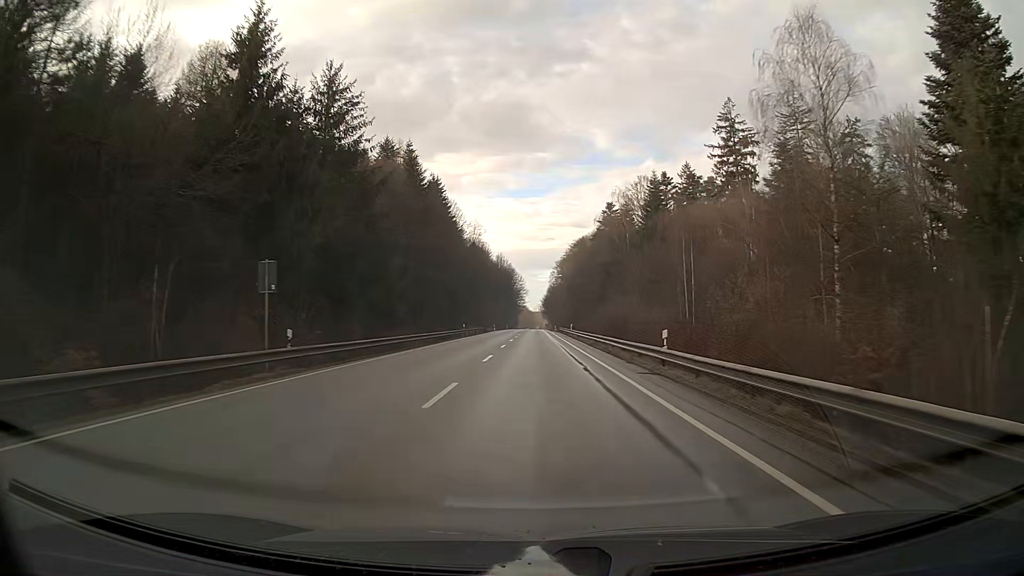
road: secondary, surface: asphalt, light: Day
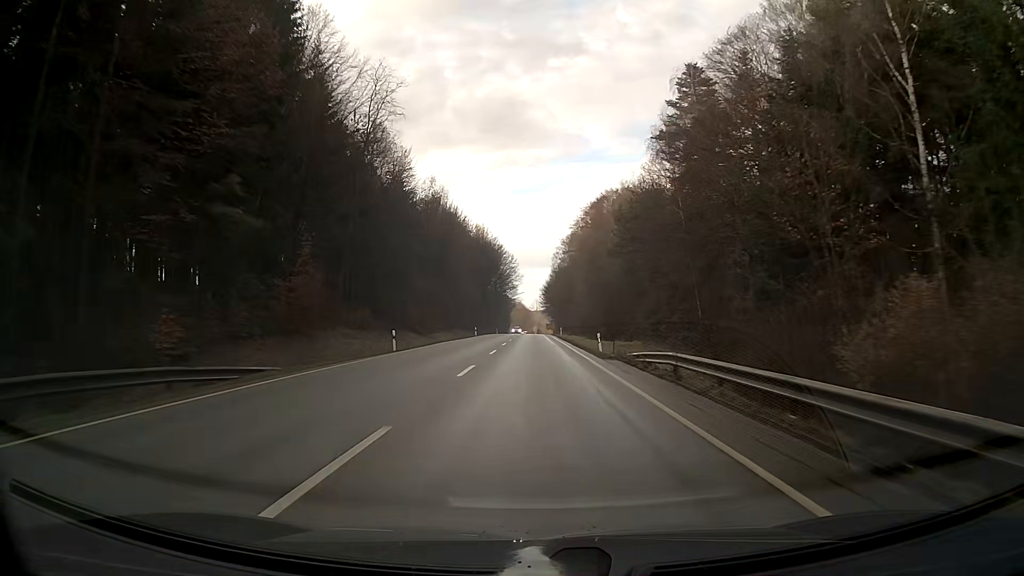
(+0.2, +79.1) m; 0°
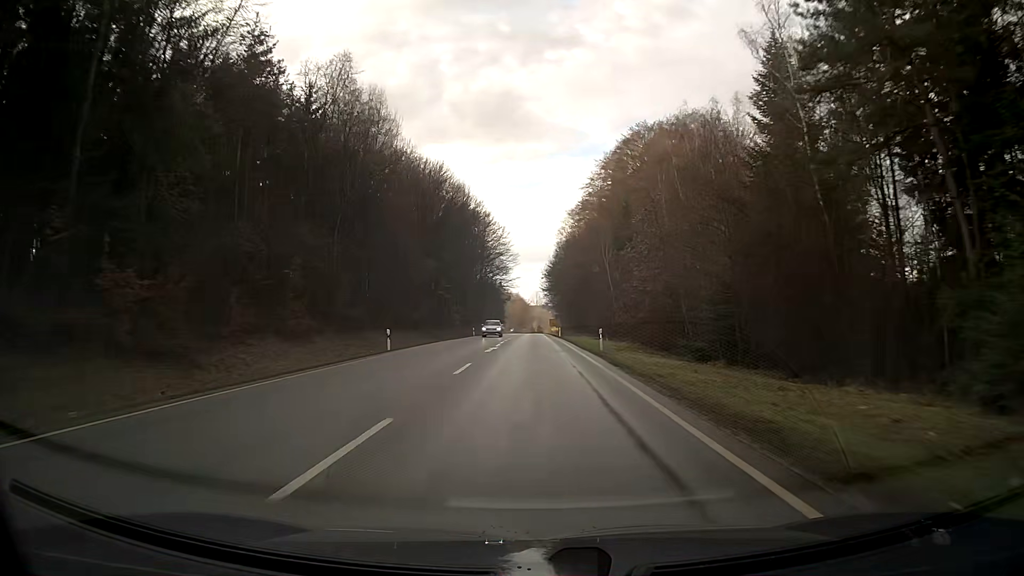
(0.0, +47.8) m; 0°
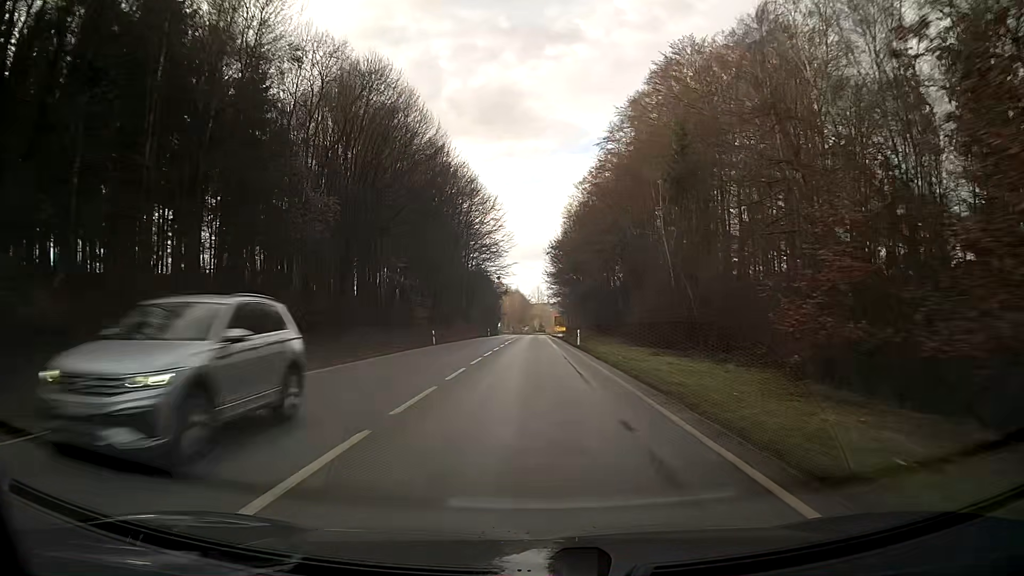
(0.0, +31.8) m; 0°
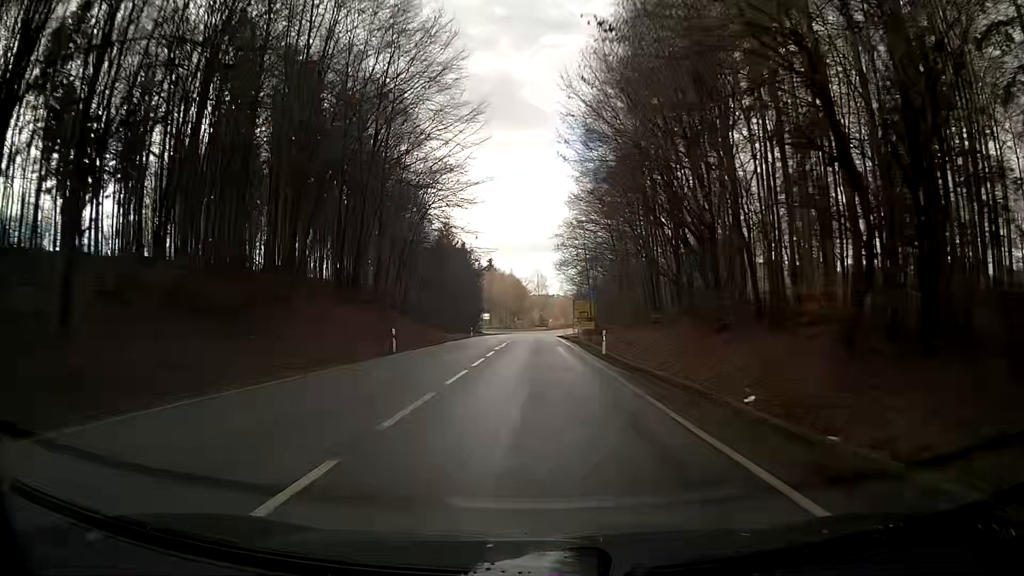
(0.0, +61.7) m; 0°
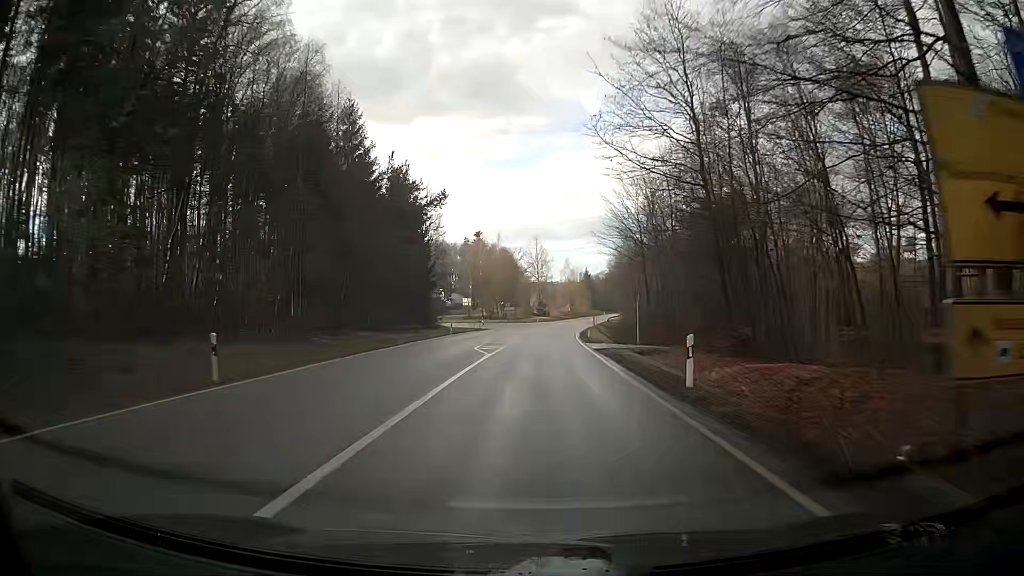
(+0.2, +58.0) m; 0°
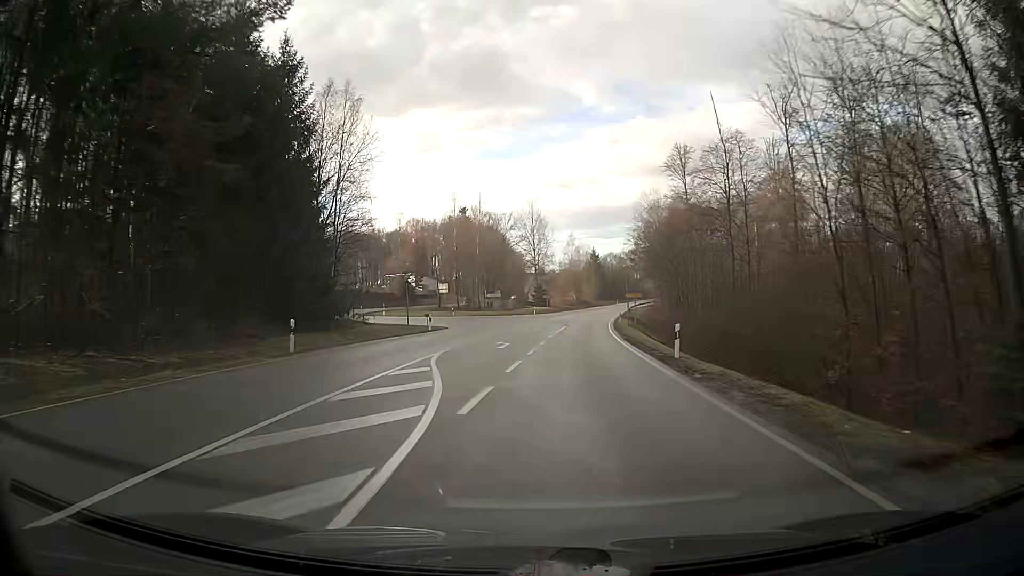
(0.0, +37.5) m; -1°
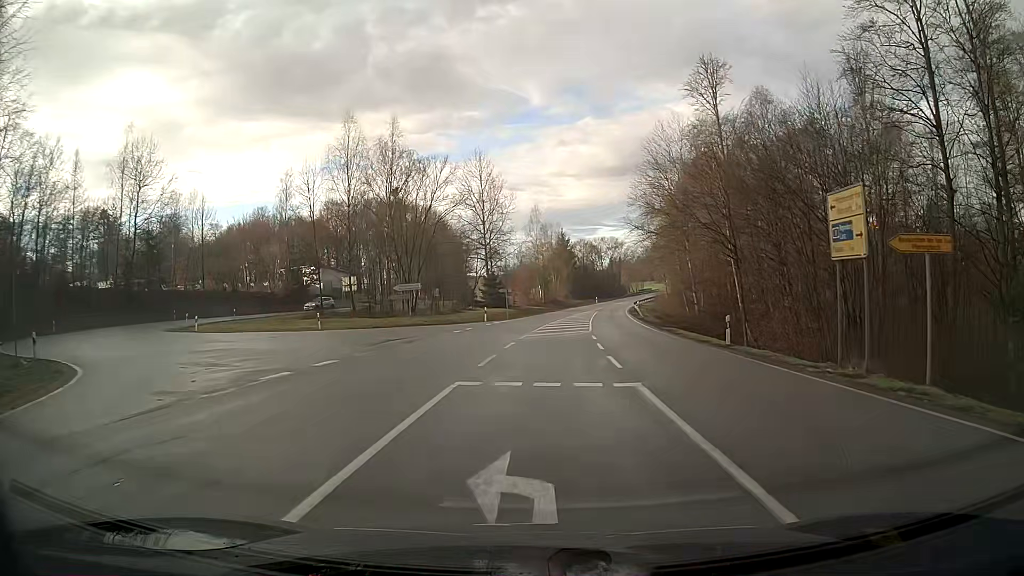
(+0.7, +41.2) m; +6°
(0, +10) (0, +20) (-7, +27) (-16, +32) (-24, +37) (-30, +45) (-30, +55) (-27, +64) (-22, +73) (-17, +82) m
